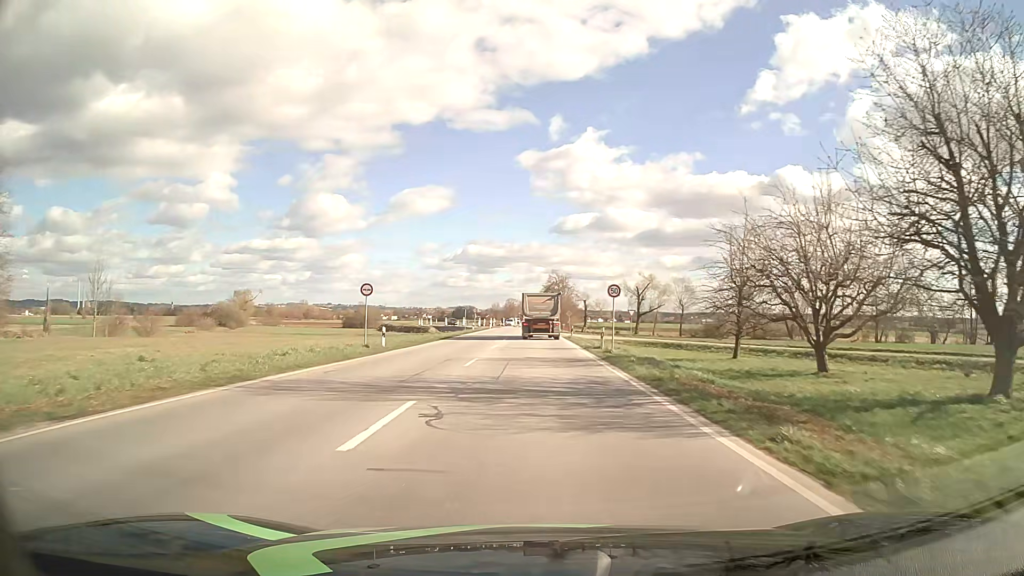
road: primary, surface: asphalt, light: Day
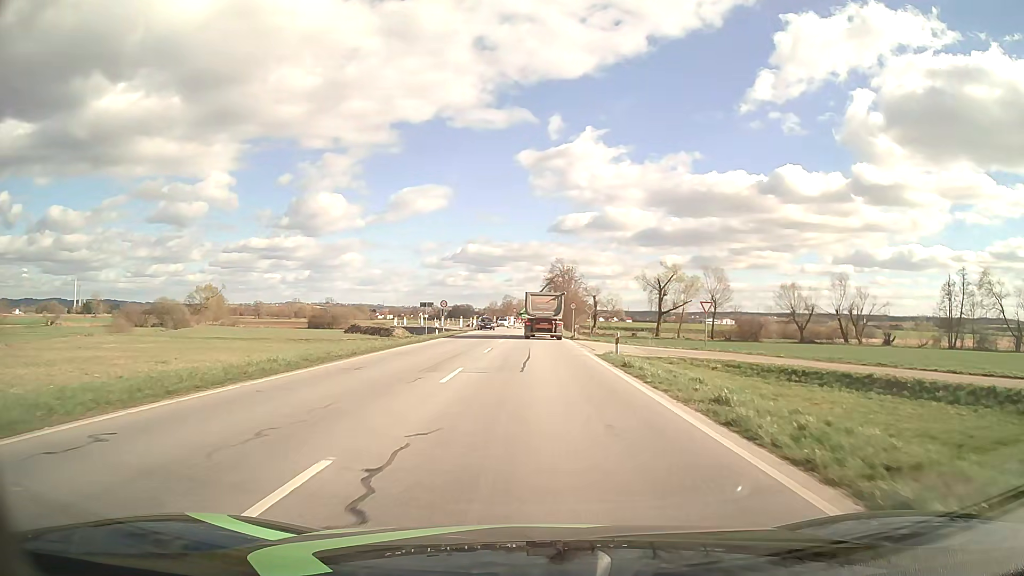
(0.0, +29.3) m; 0°
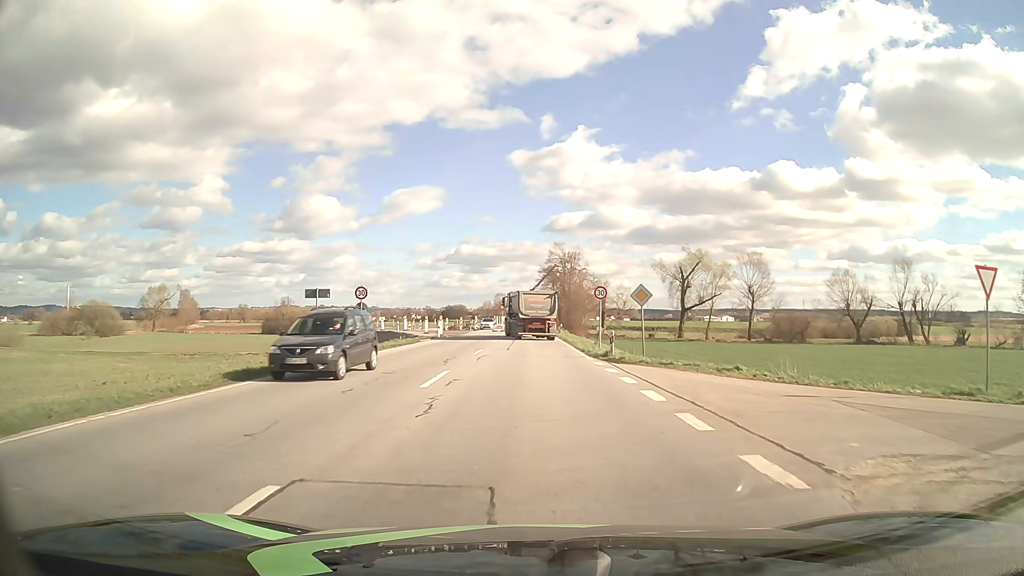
(+0.2, +25.5) m; +1°
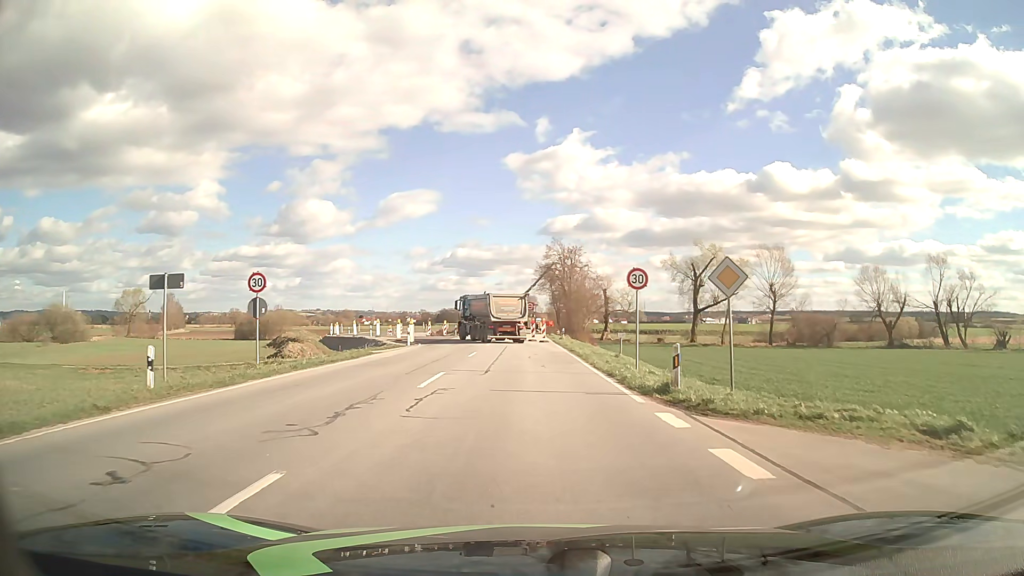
(0.0, +11.4) m; 0°
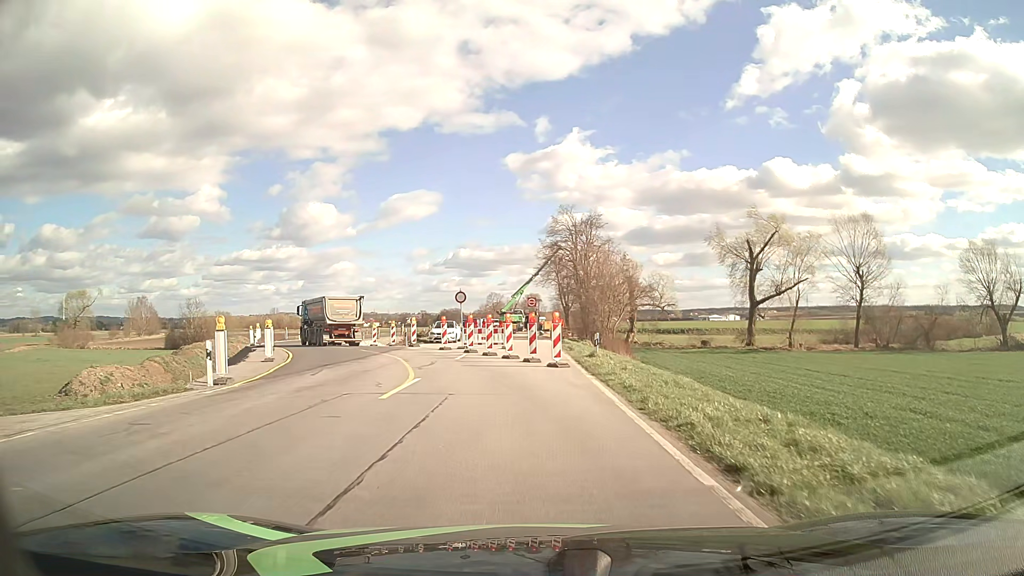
(+0.2, +26.4) m; 0°
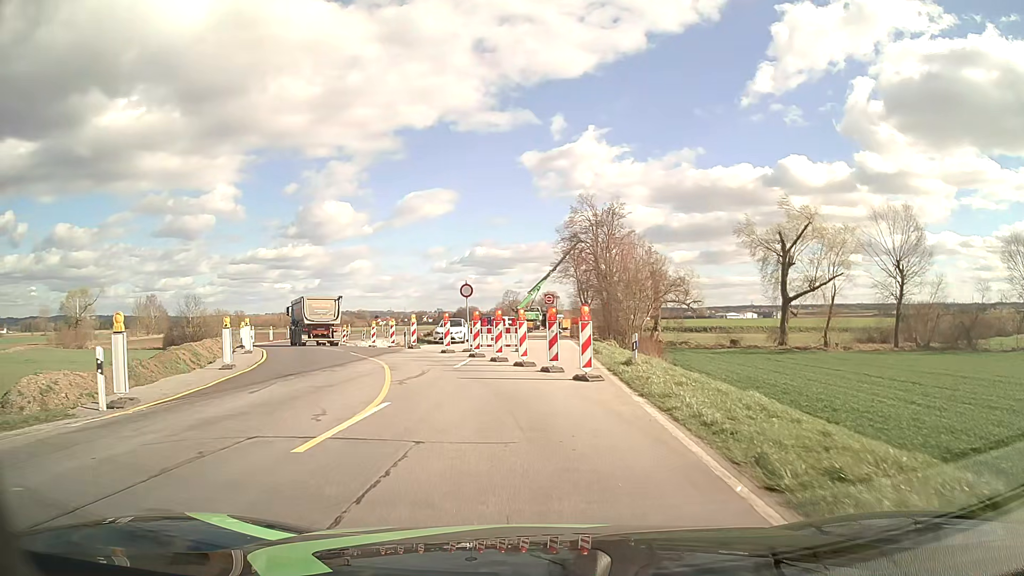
(-0.1, +5.3) m; -1°
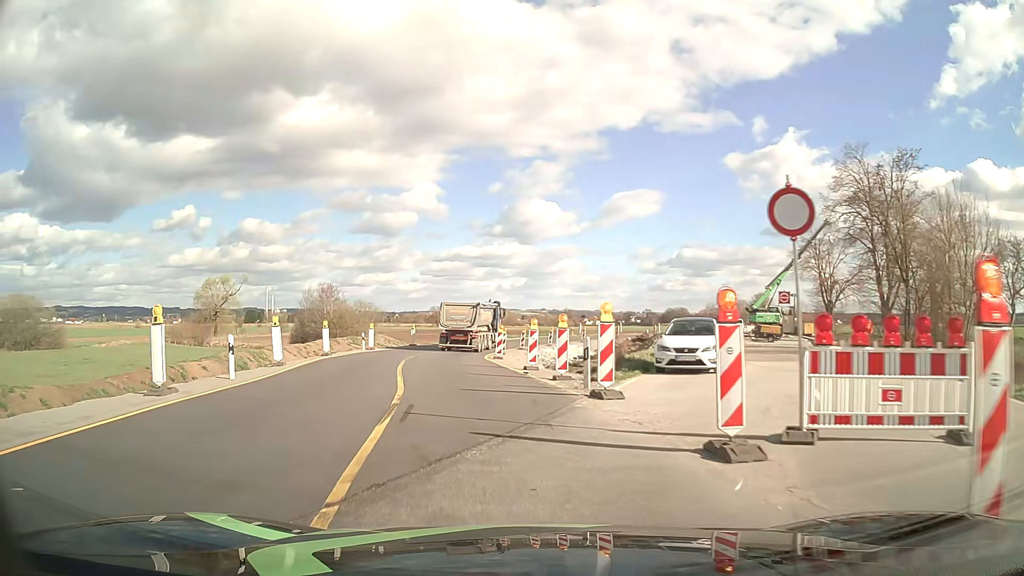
(-3.0, +21.0) m; -18°
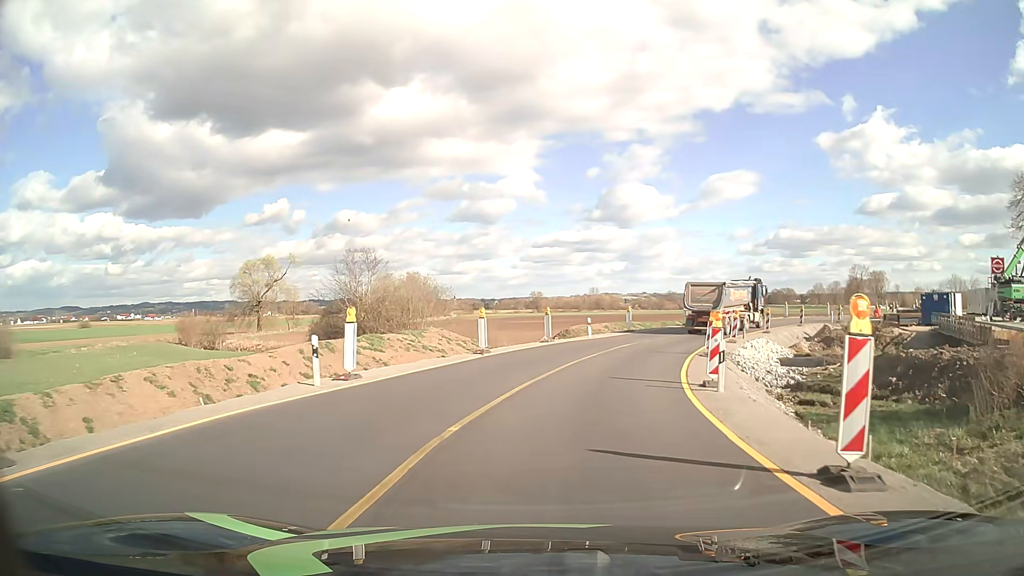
(-3.4, +26.8) m; -9°
(+1, +10) (+2, +20) (+5, +29) (+9, +38) (+15, +47) (+21, +55) (+28, +62) (+36, +68) (+44, +74) (+52, +80) m
